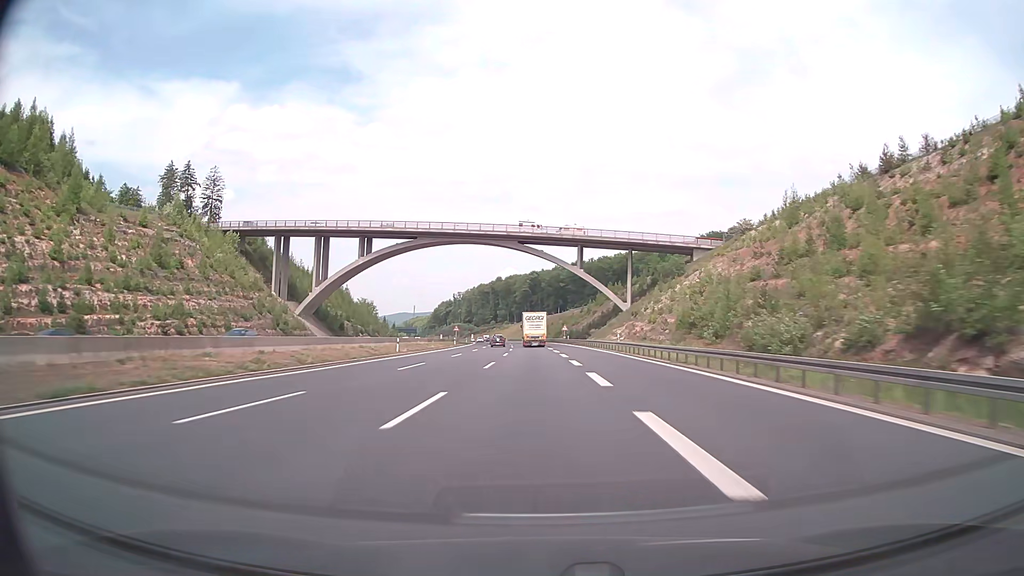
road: motorway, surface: asphalt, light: Day
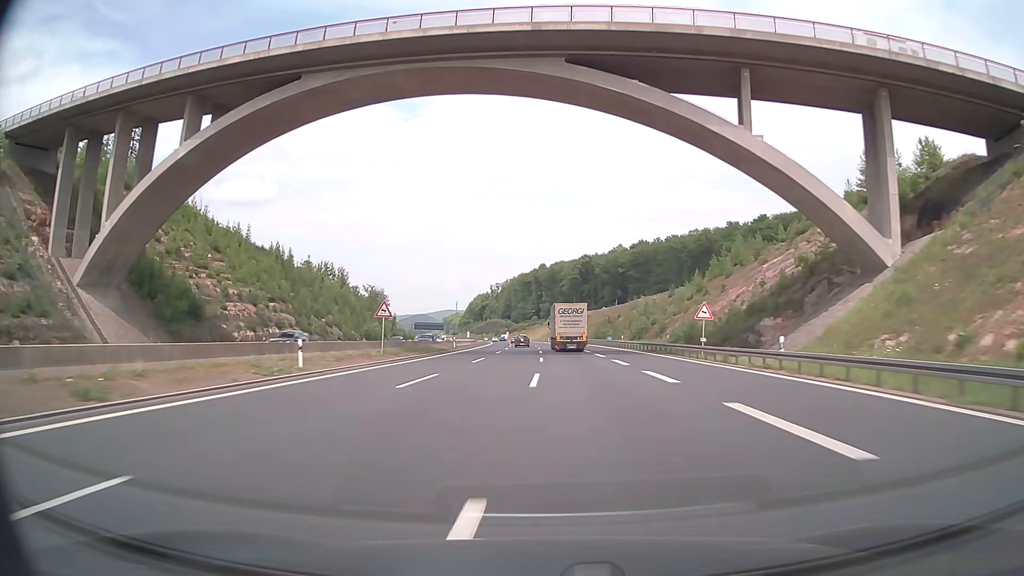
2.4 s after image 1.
(-3.0, +81.9) m; -4°
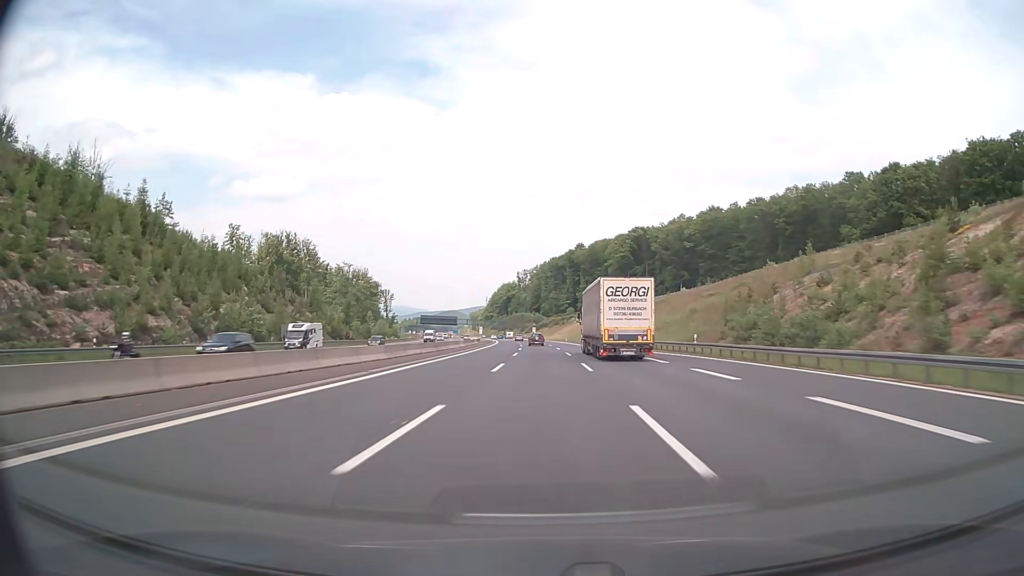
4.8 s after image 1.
(-2.0, +82.6) m; -3°
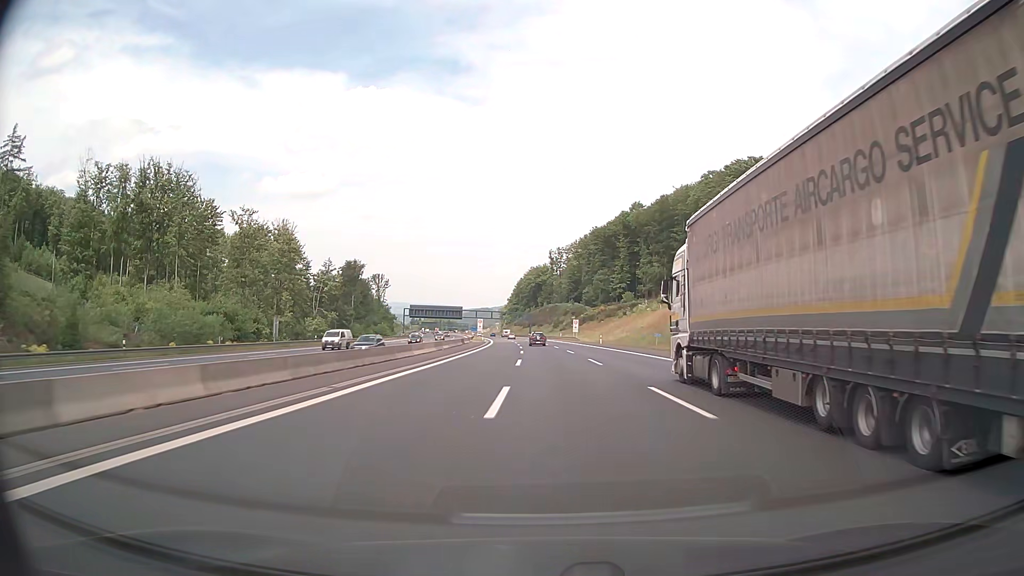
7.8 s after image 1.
(-2.8, +103.3) m; -3°
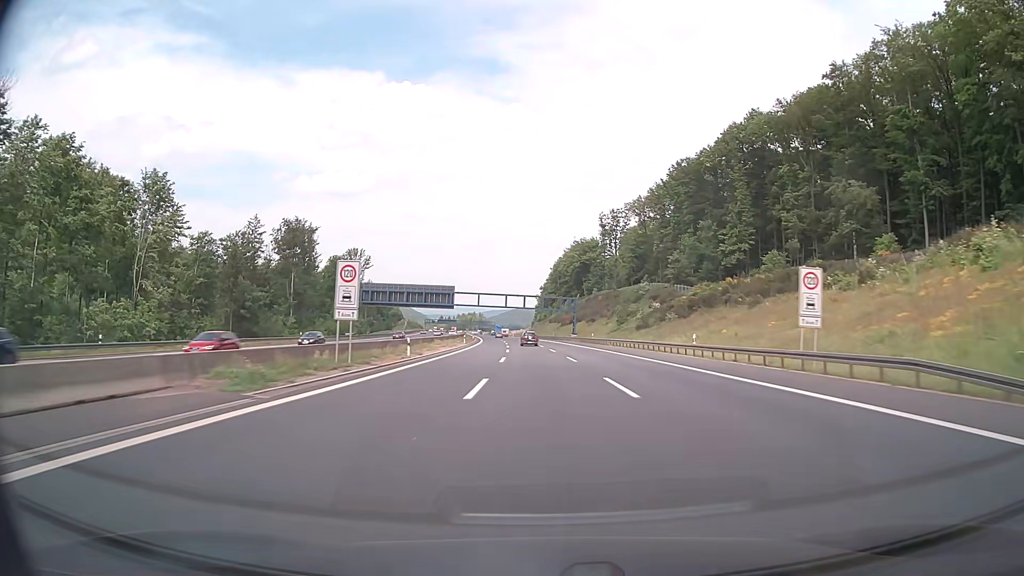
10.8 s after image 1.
(-2.9, +103.5) m; -3°
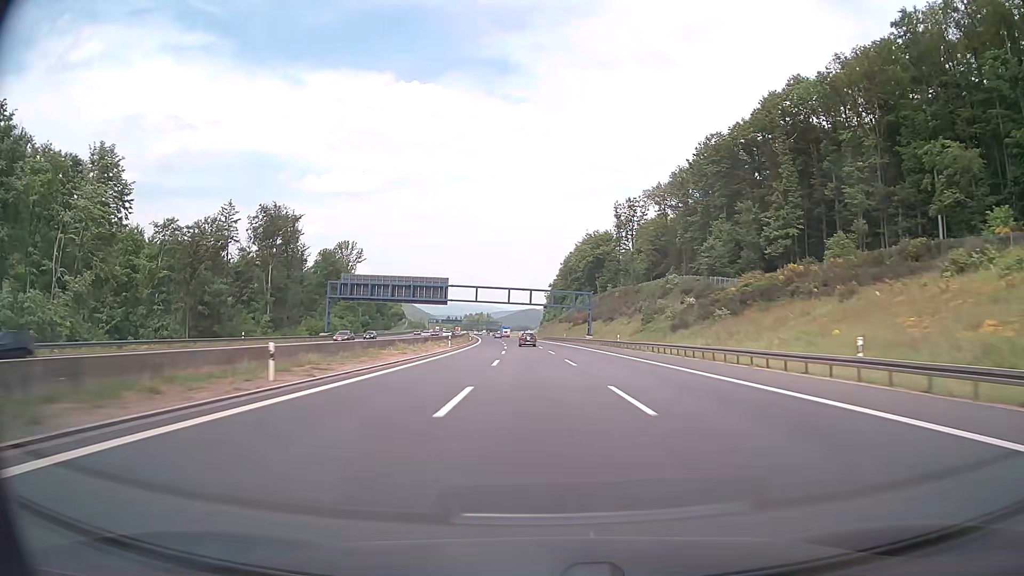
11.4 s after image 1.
(-0.1, +20.8) m; -1°
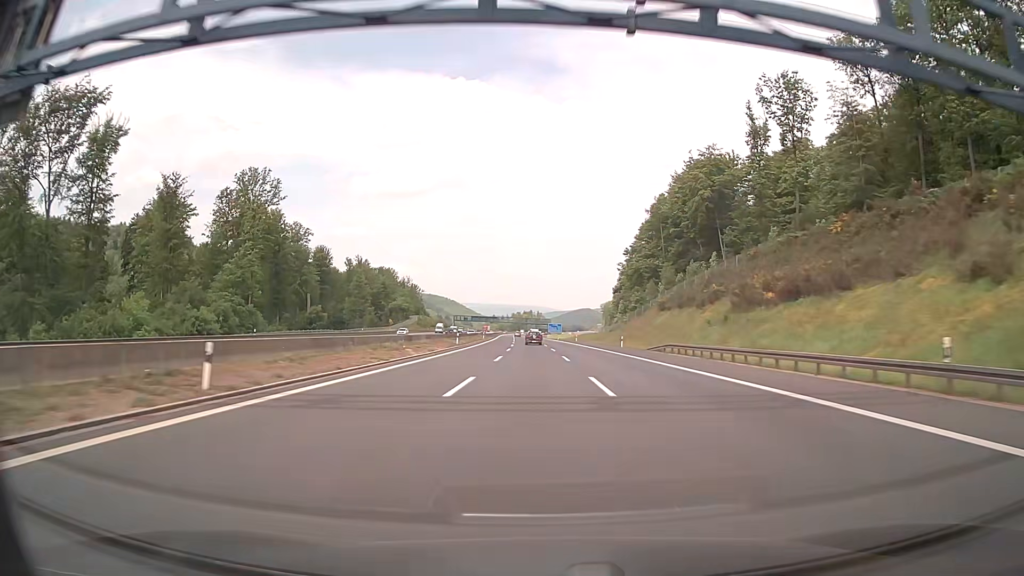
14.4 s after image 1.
(-4.0, +104.0) m; -4°
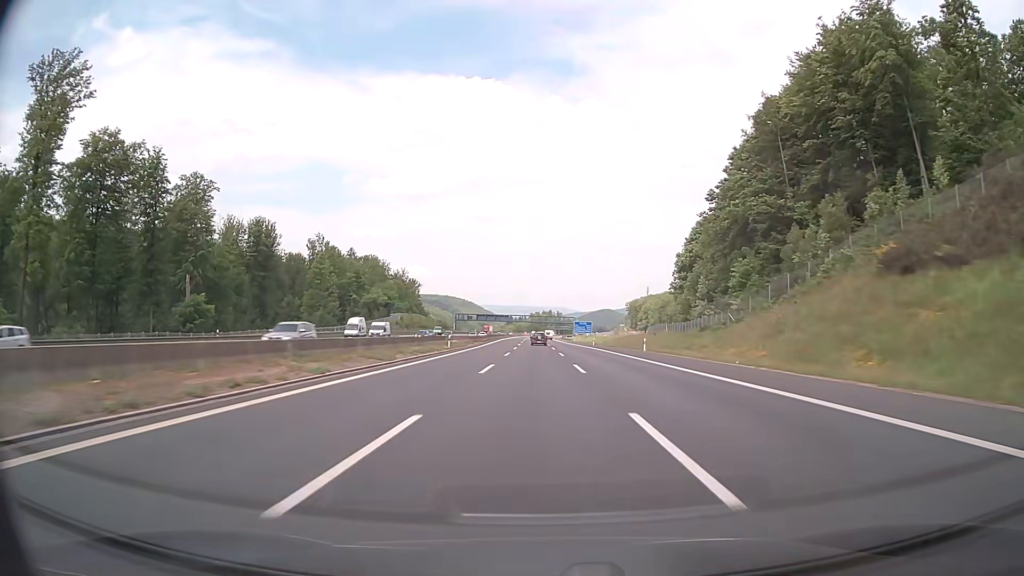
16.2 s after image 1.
(-1.0, +62.7) m; -2°
(0, +10) (0, +20) (0, +30) (0, +40) (0, +50) (-1, +60) (-1, +70) (-1, +80) (-1, +90) (-1, +100) m
